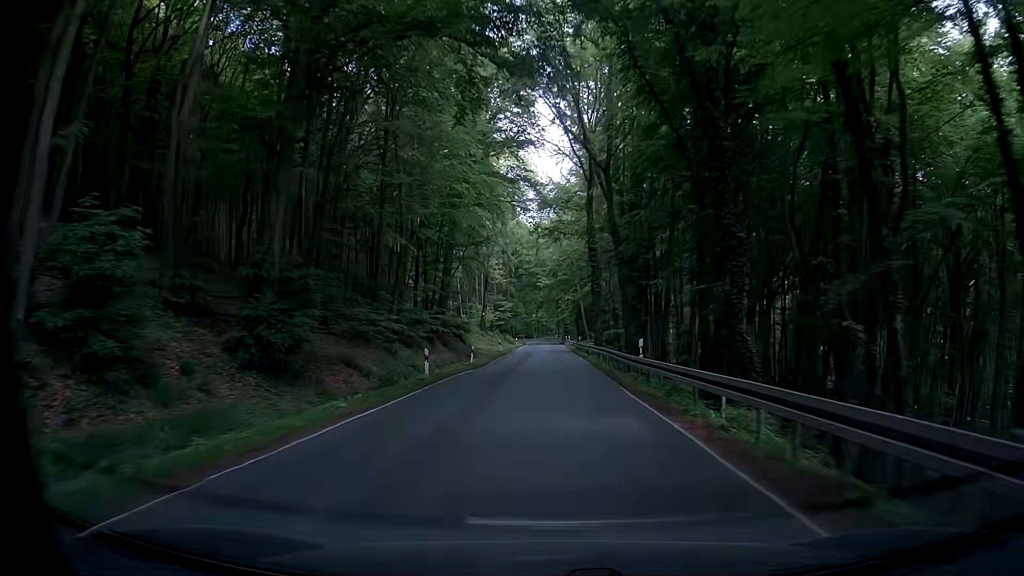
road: secondary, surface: asphalt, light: Day
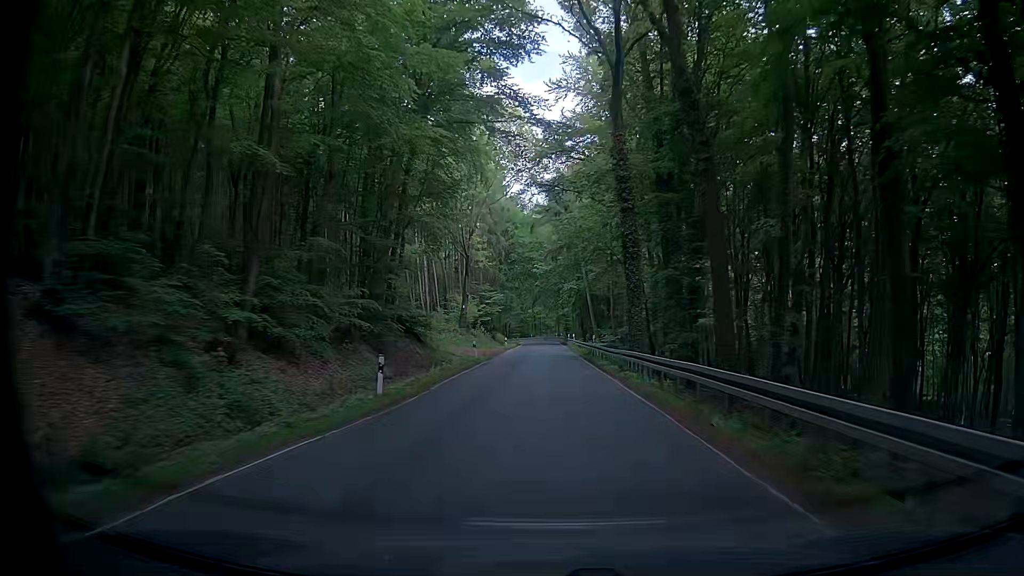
(0.0, +20.4) m; -1°
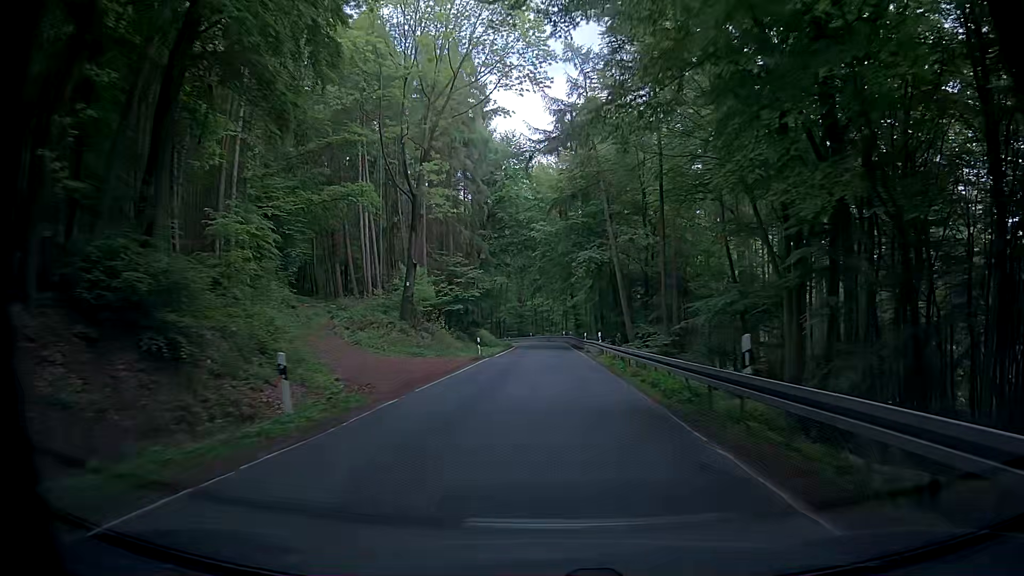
(+0.3, +30.8) m; +1°
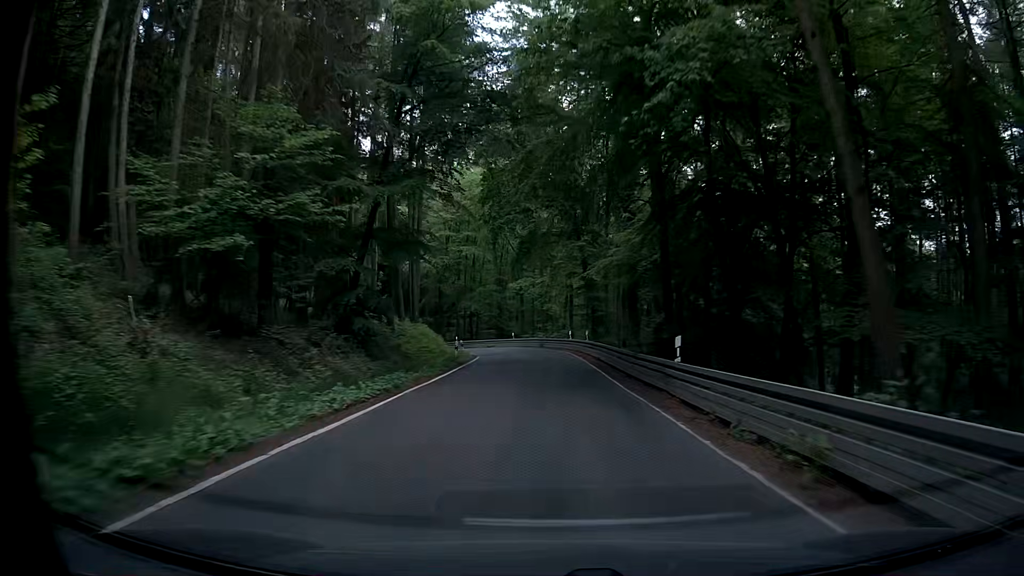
(-0.4, +39.0) m; 0°
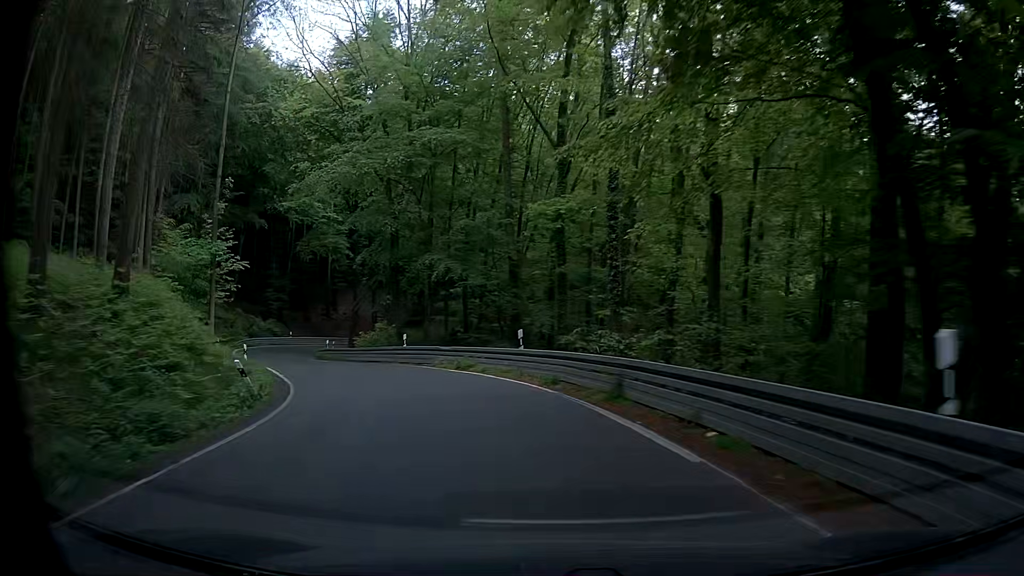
(-0.1, +42.0) m; -4°
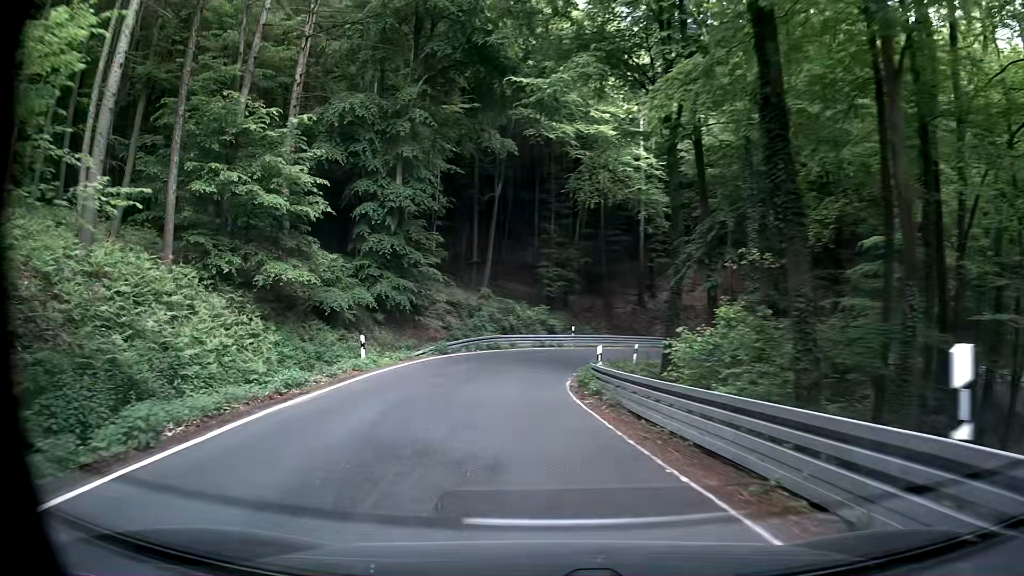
(-5.9, +26.1) m; -27°
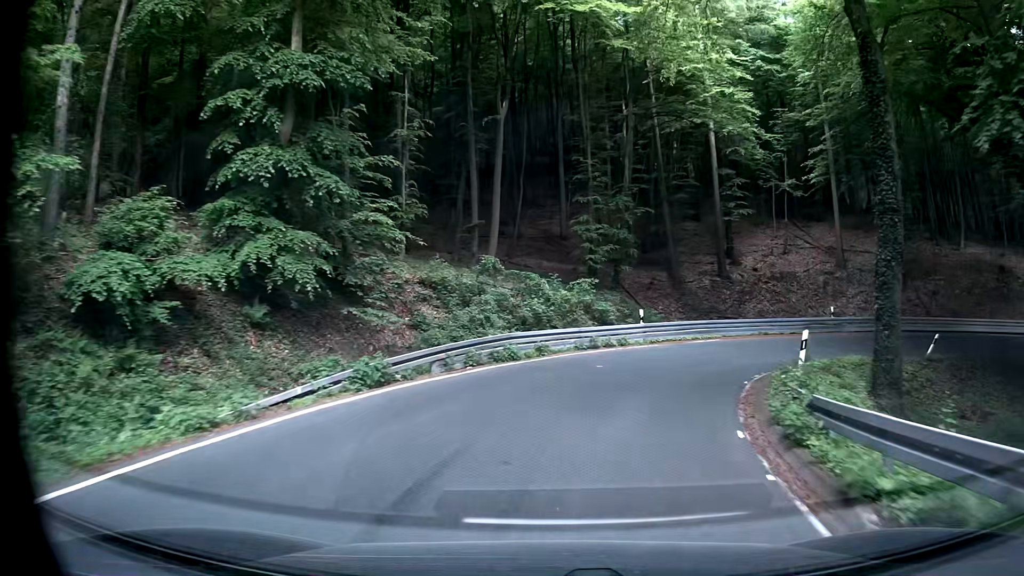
(-1.2, +18.1) m; -7°
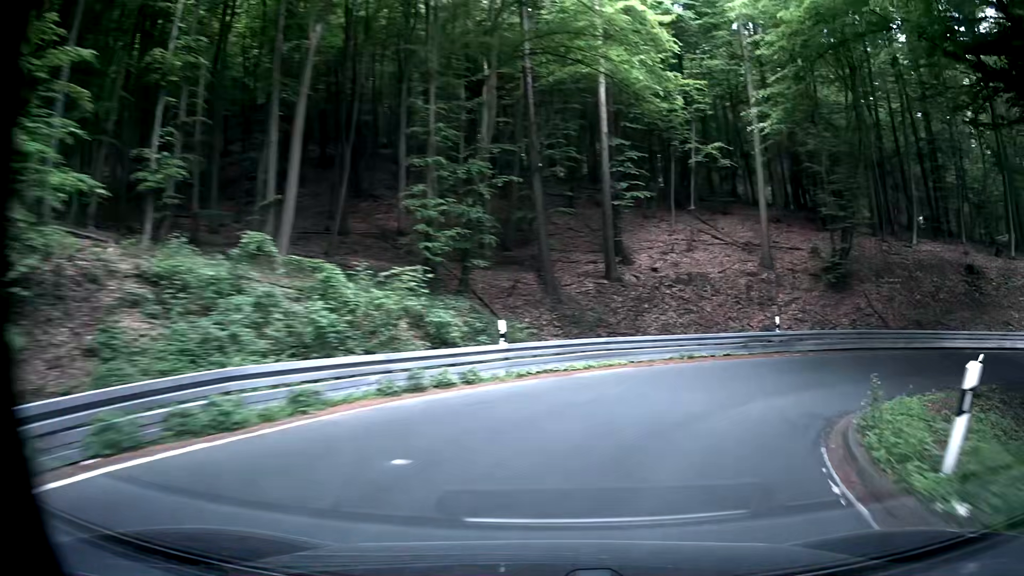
(+1.0, +10.6) m; +10°
